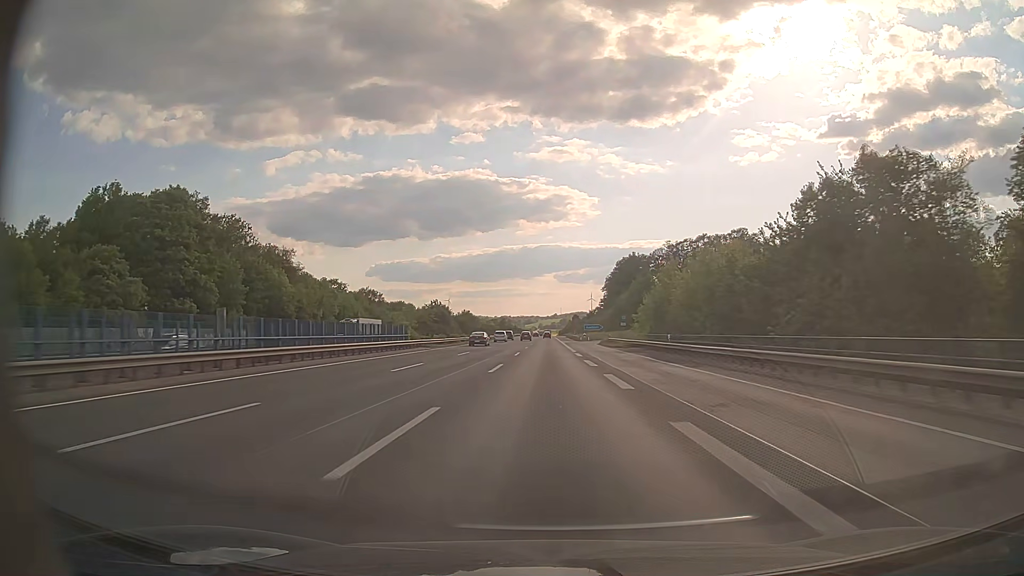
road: motorway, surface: asphalt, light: Day
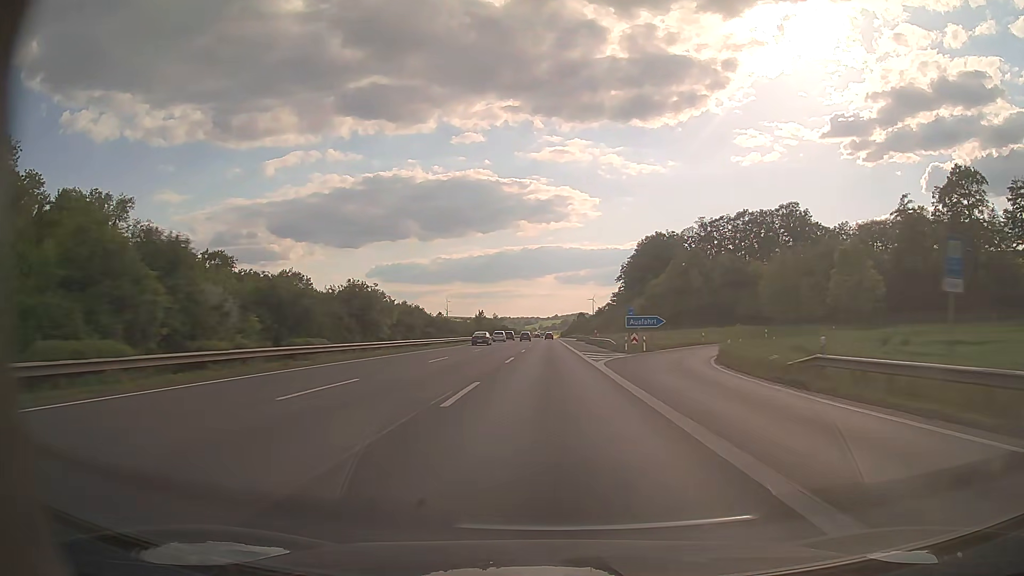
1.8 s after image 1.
(0.0, +65.2) m; 0°
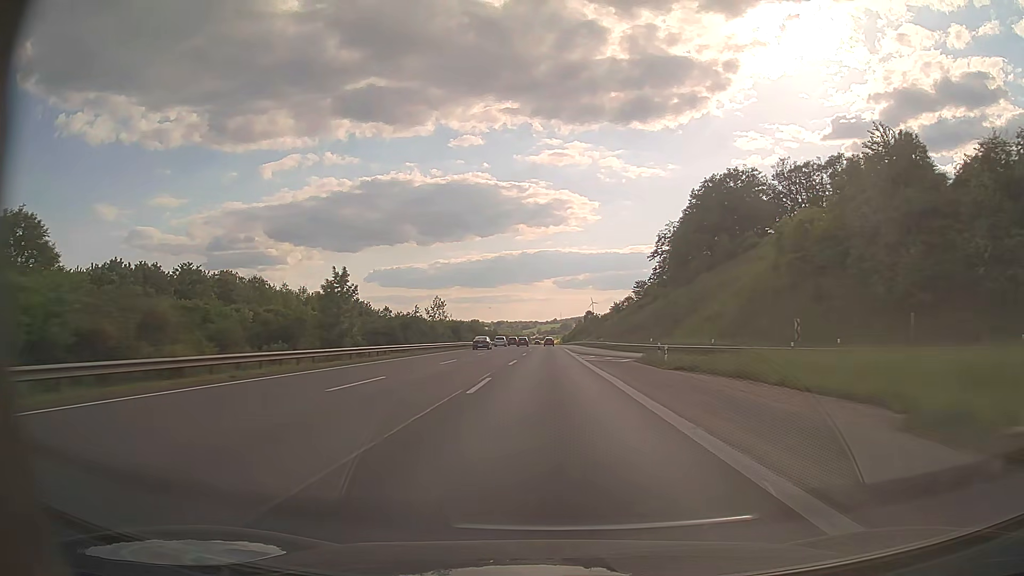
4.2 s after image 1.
(0.0, +86.8) m; 0°
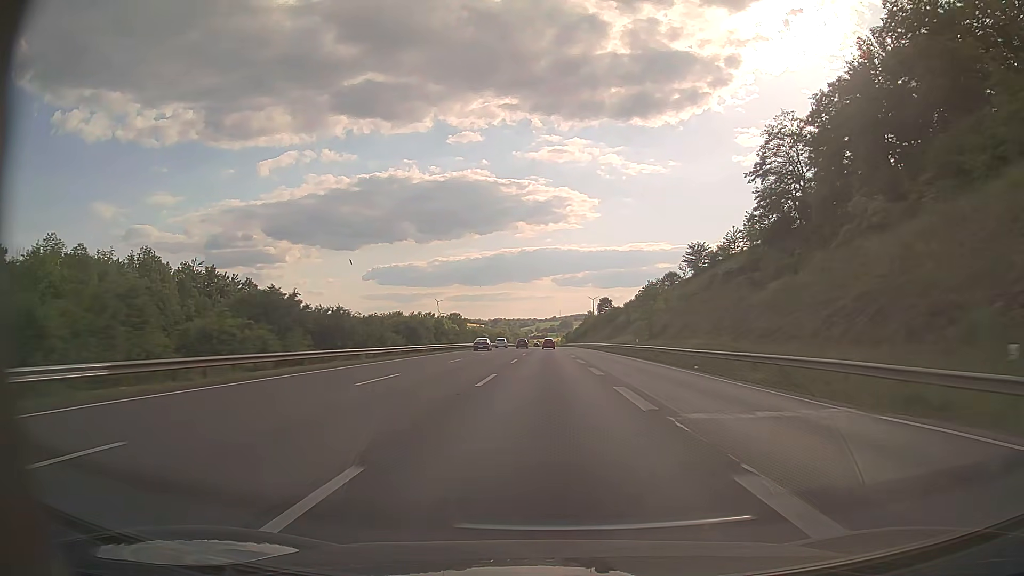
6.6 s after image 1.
(0.0, +86.6) m; 0°
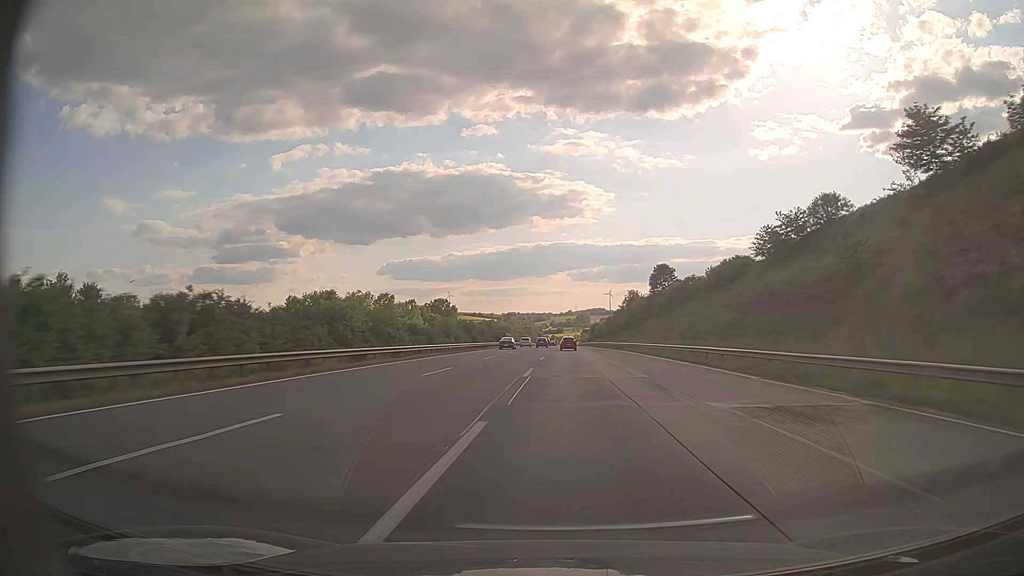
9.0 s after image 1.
(-0.9, +86.0) m; -1°
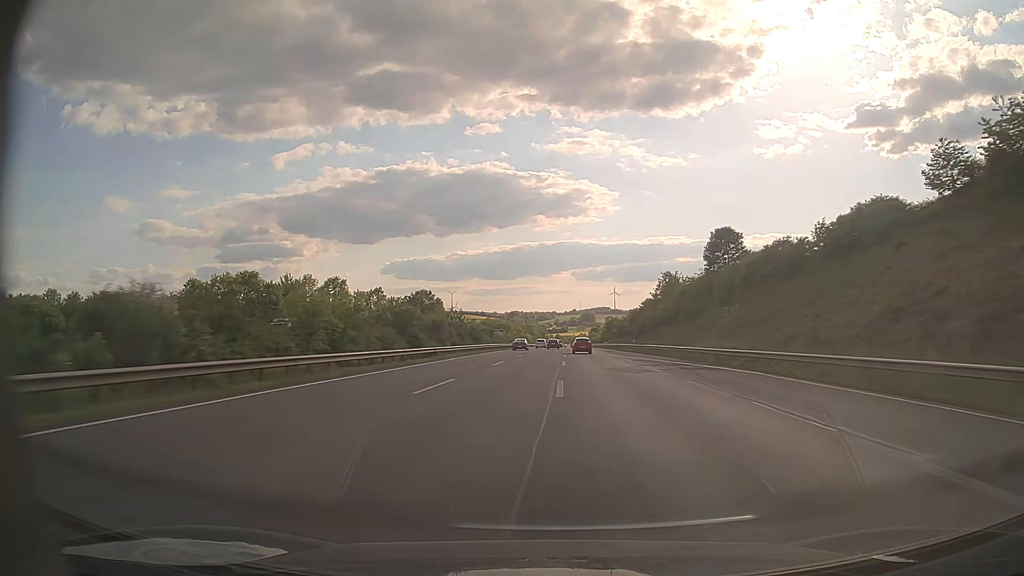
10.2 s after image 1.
(-0.2, +43.0) m; 0°
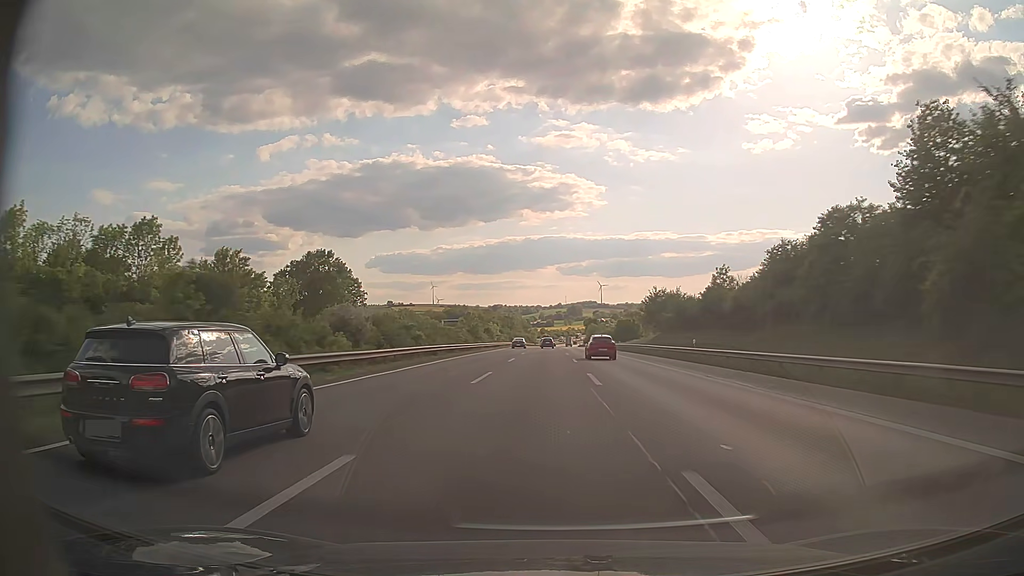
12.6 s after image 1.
(+0.8, +86.6) m; +1°
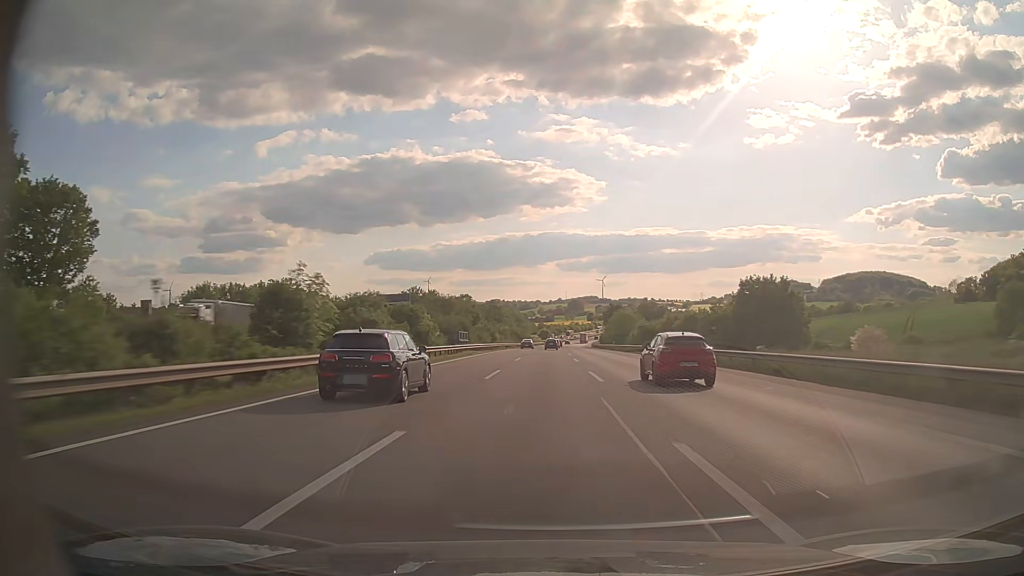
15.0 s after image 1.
(+0.1, +88.0) m; 0°
(0, +10) (0, +20) (0, +30) (0, +40) (0, +50) (0, +60) (0, +70) (0, +80) (0, +90) (0, +100) m
